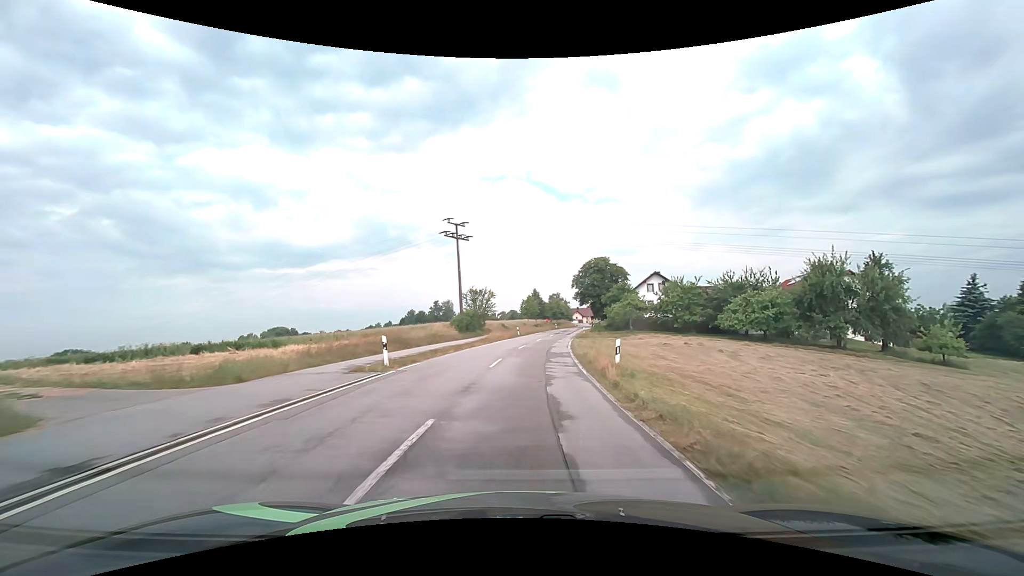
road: tertiary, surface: asphalt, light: Day
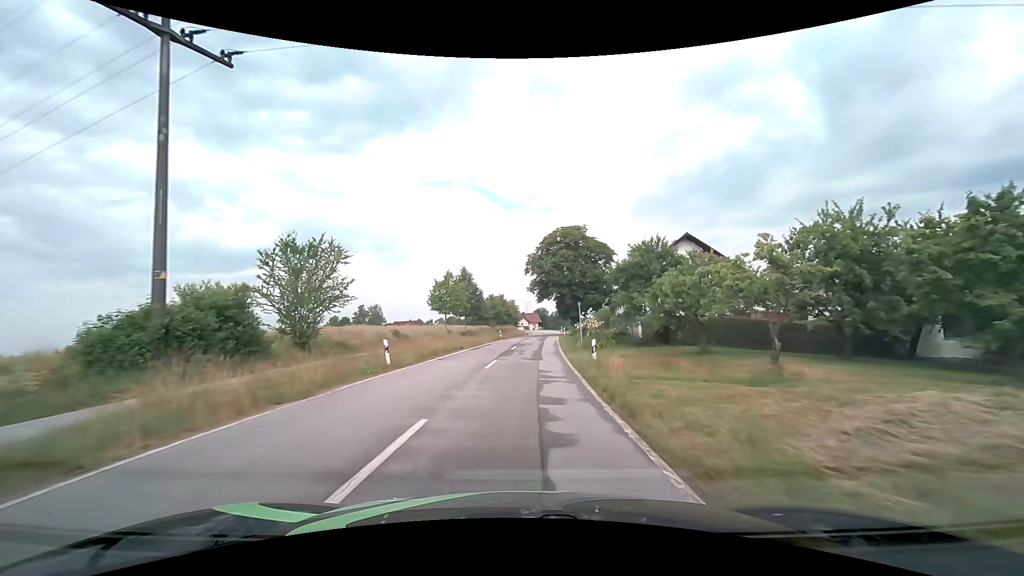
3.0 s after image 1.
(+2.4, +38.8) m; +7°
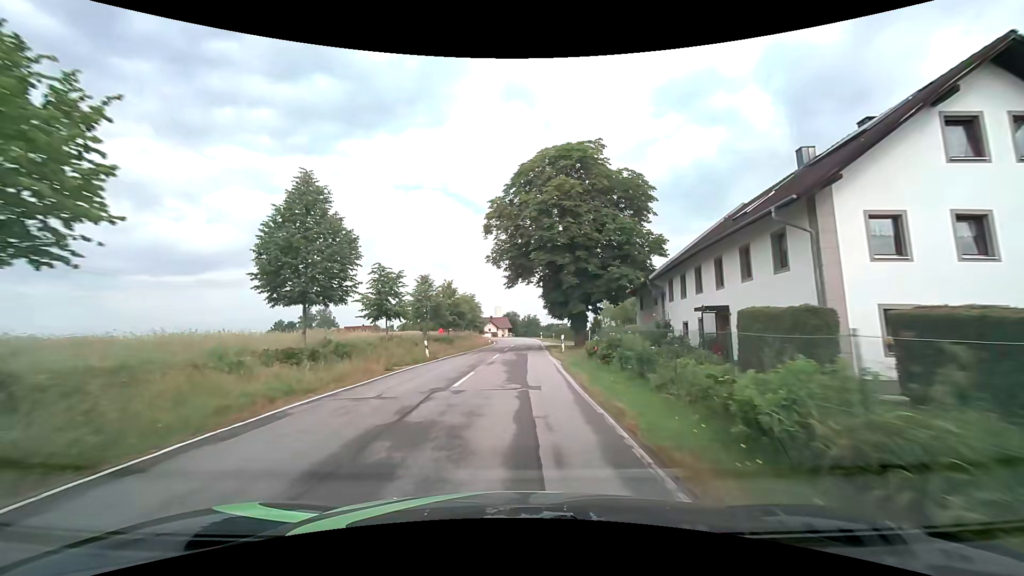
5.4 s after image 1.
(+1.2, +31.2) m; +3°
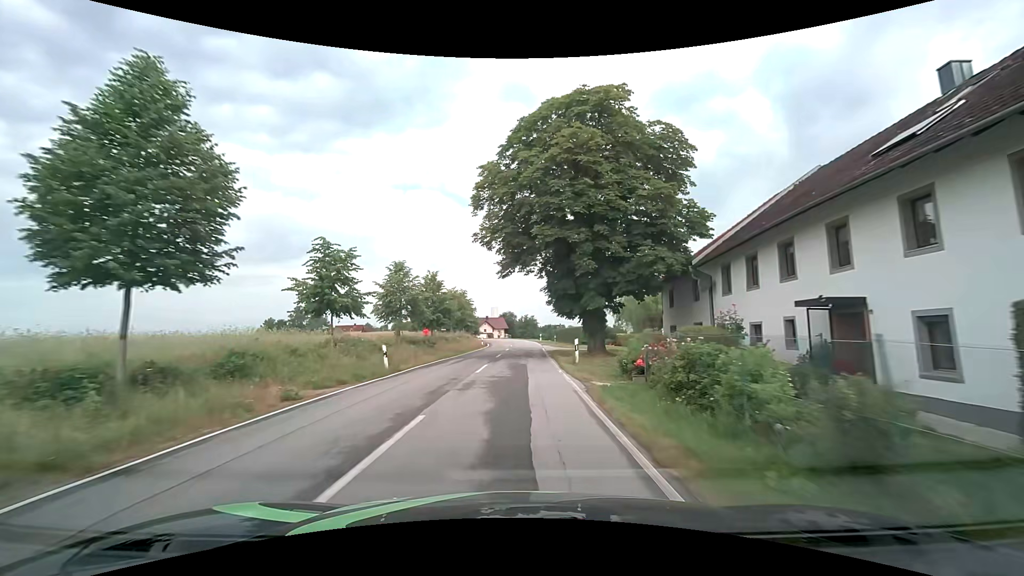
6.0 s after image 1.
(0.0, +7.9) m; 0°
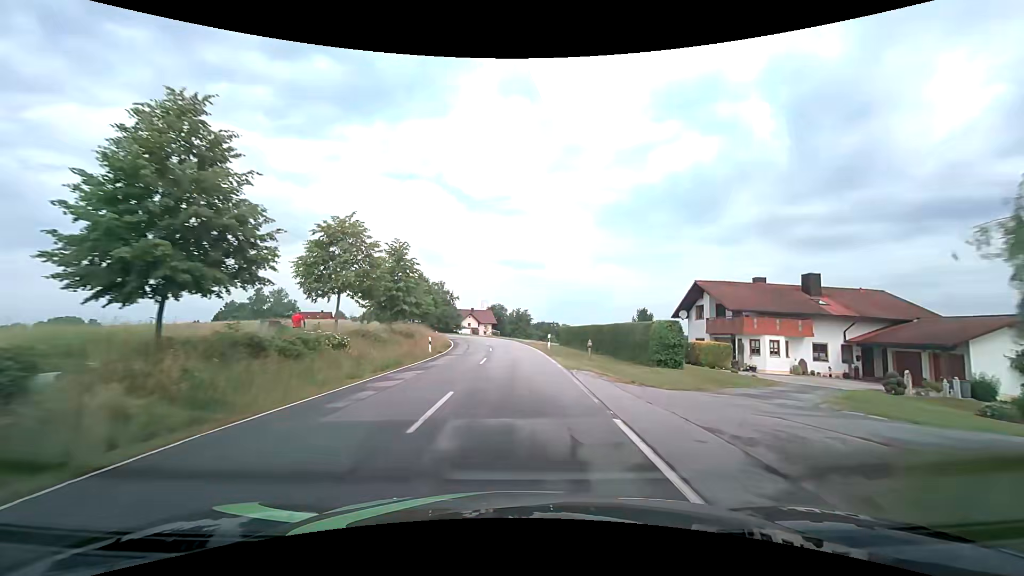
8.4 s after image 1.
(+0.4, +31.8) m; +2°
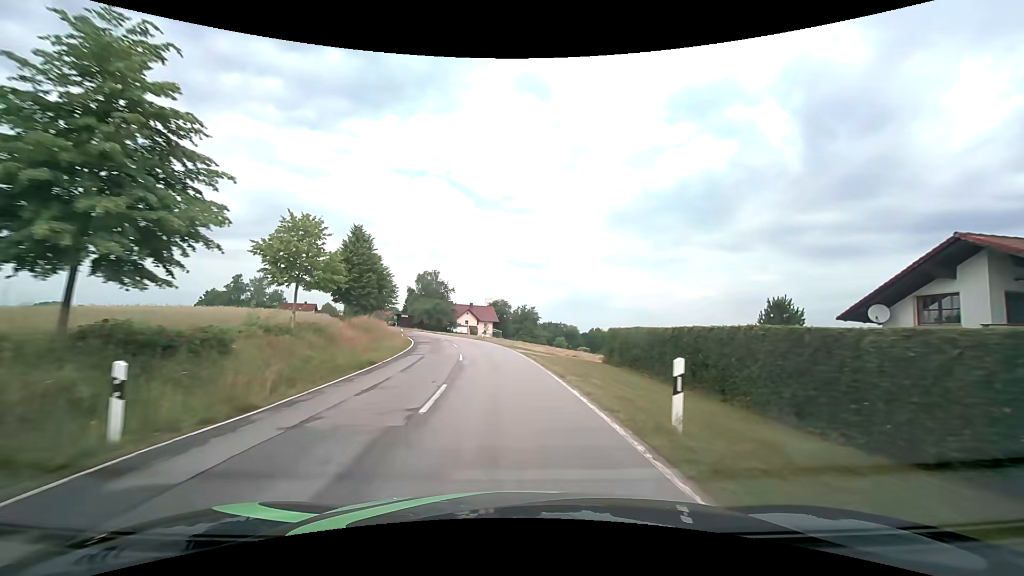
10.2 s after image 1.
(-0.6, +24.1) m; -2°
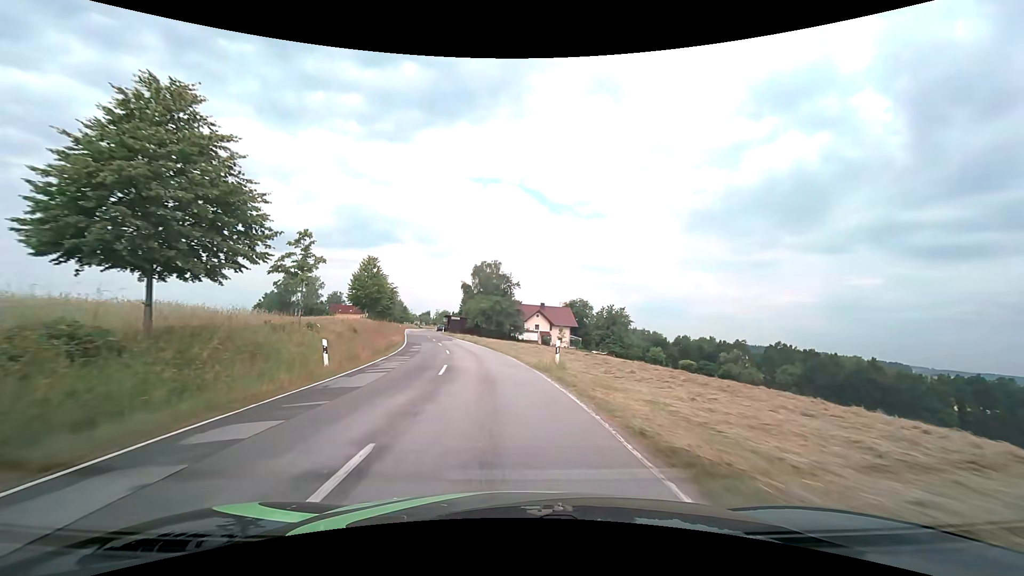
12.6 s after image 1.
(-1.8, +32.0) m; -8°
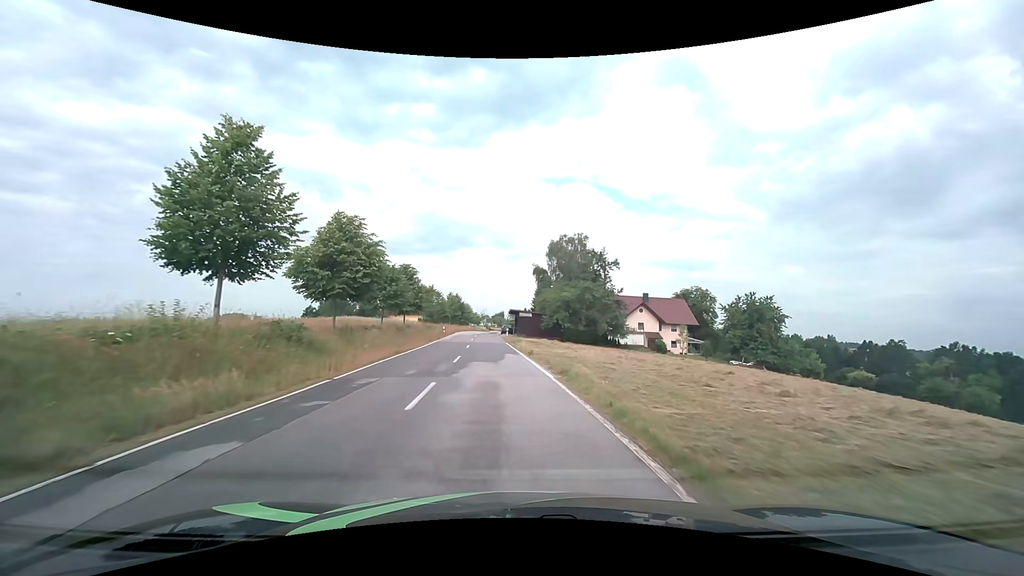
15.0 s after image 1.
(-2.7, +31.8) m; -9°
(0, +10) (-1, +20) (-1, +30) (-2, +40) (-3, +50) (-4, +60) (-4, +70) (-5, +80) (-5, +90) (-5, +100) m
